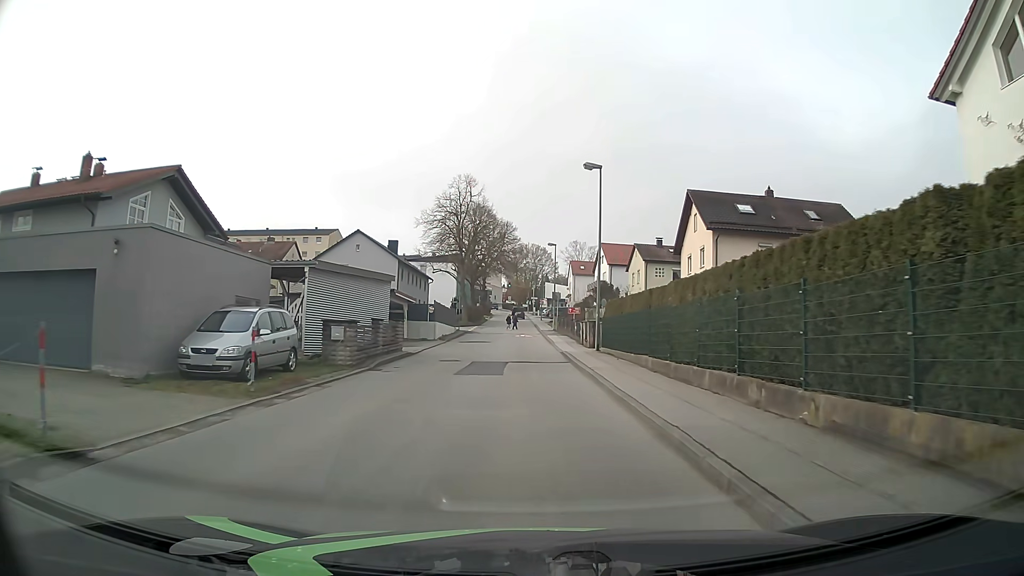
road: unclassified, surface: asphalt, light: Day
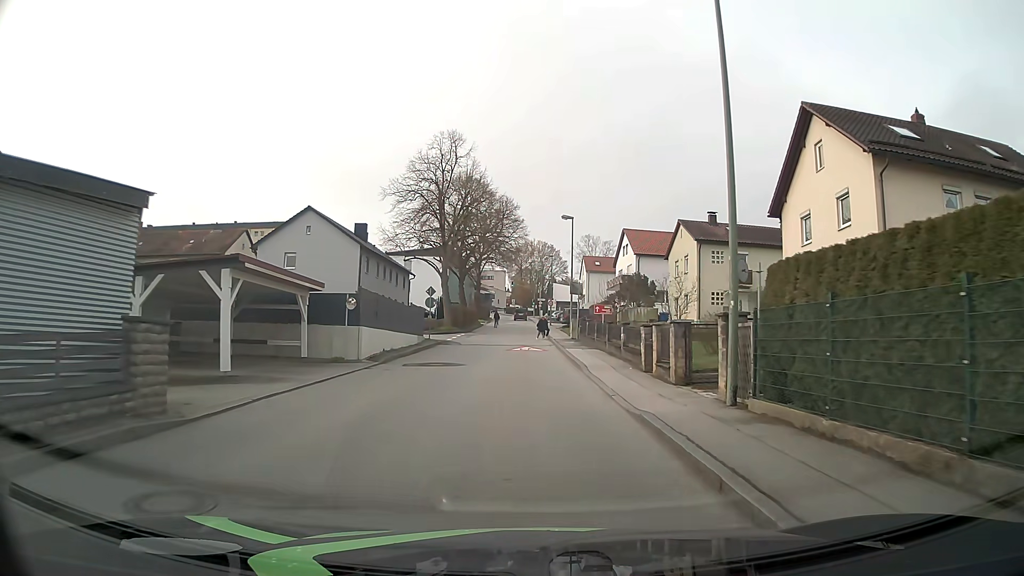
(-0.2, +19.0) m; -1°
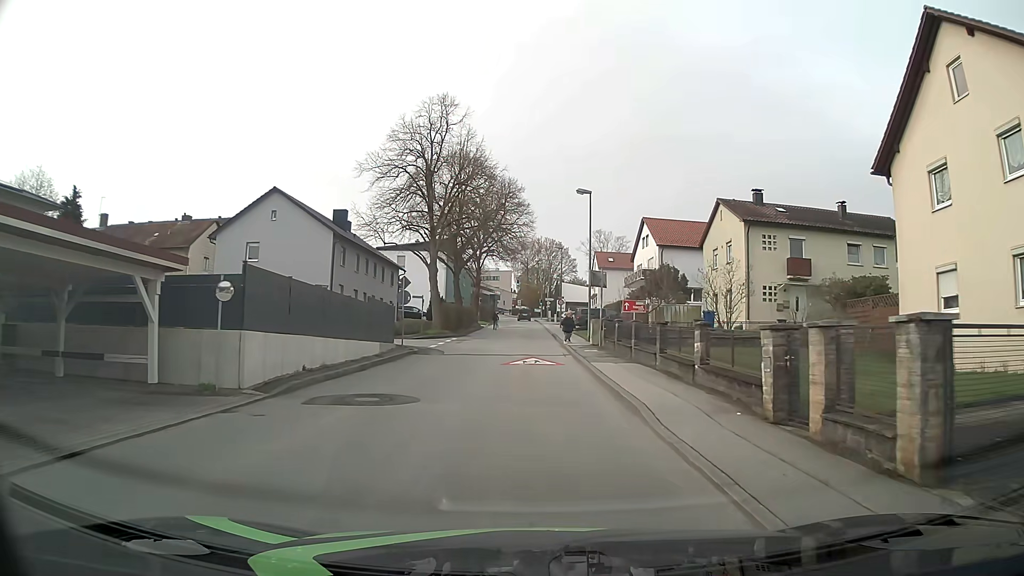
(-0.1, +9.5) m; -1°
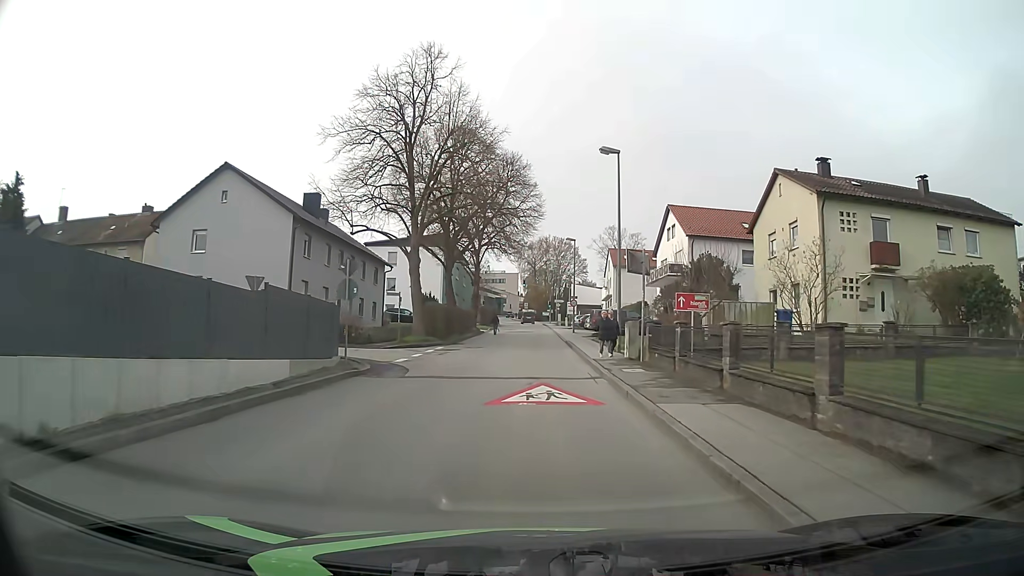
(-0.1, +9.4) m; -1°
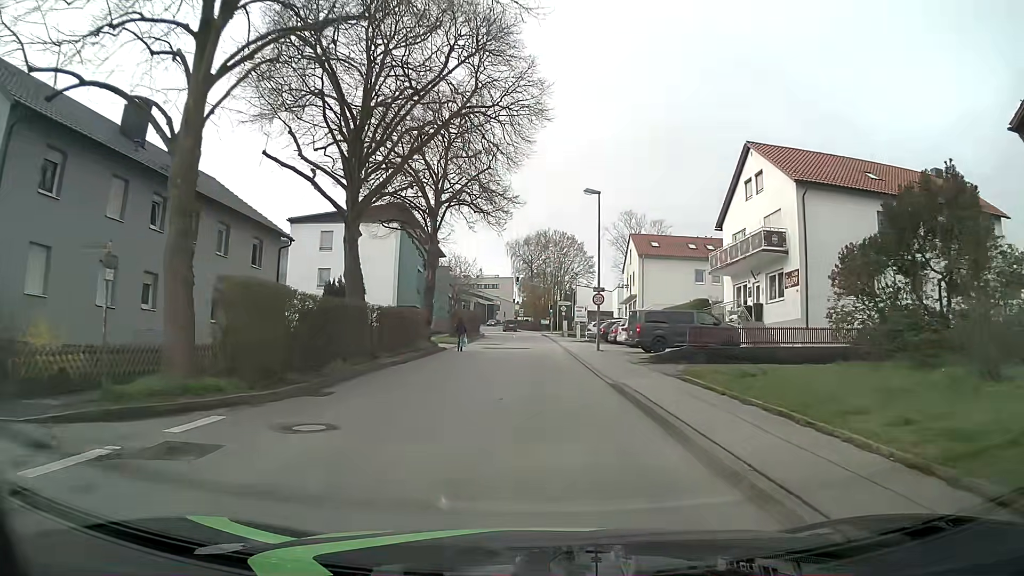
(+0.1, +23.5) m; 0°
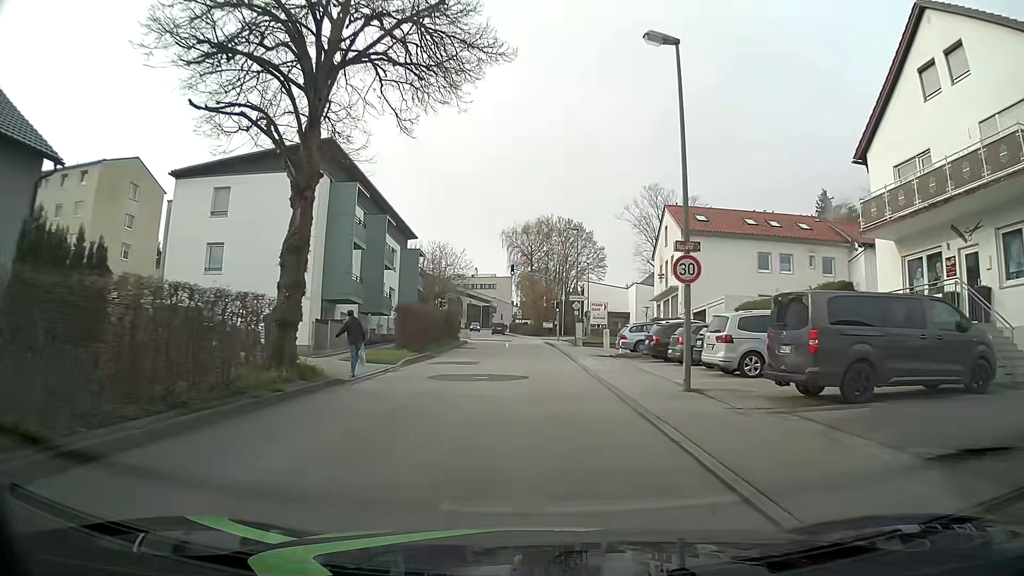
(0.0, +18.8) m; 0°
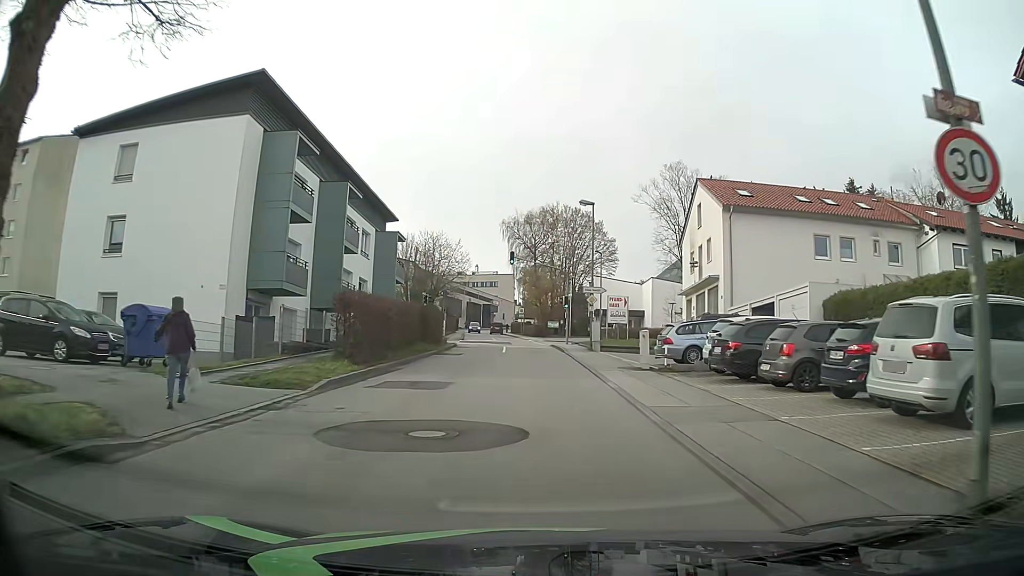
(+0.1, +9.5) m; 0°
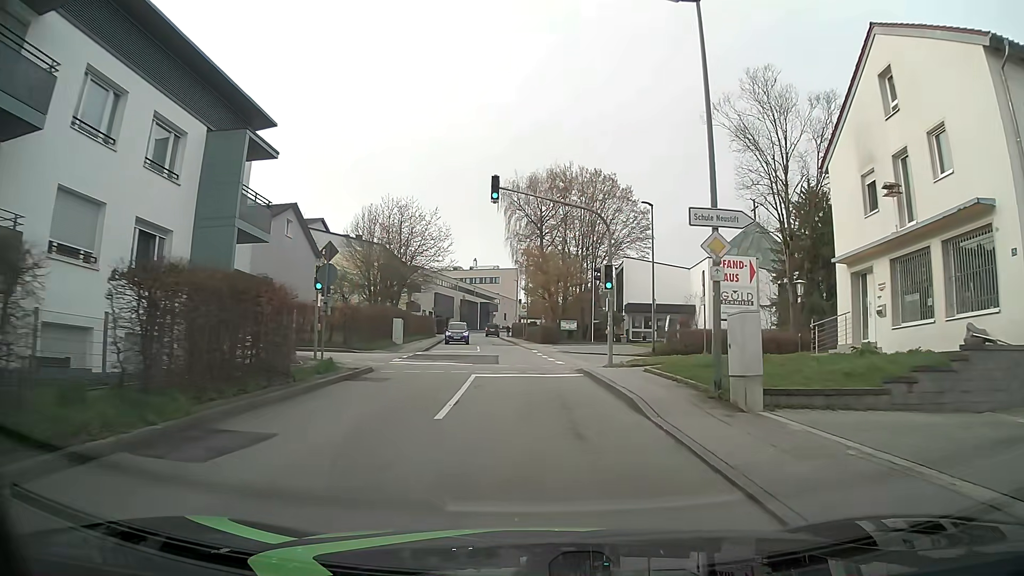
(0.0, +23.9) m; 0°
(0, +10) (0, +20) (-1, +30) (-2, +40) (-3, +50) (-4, +60) (-5, +70) (-5, +80) (-6, +90) (-6, +100) m
